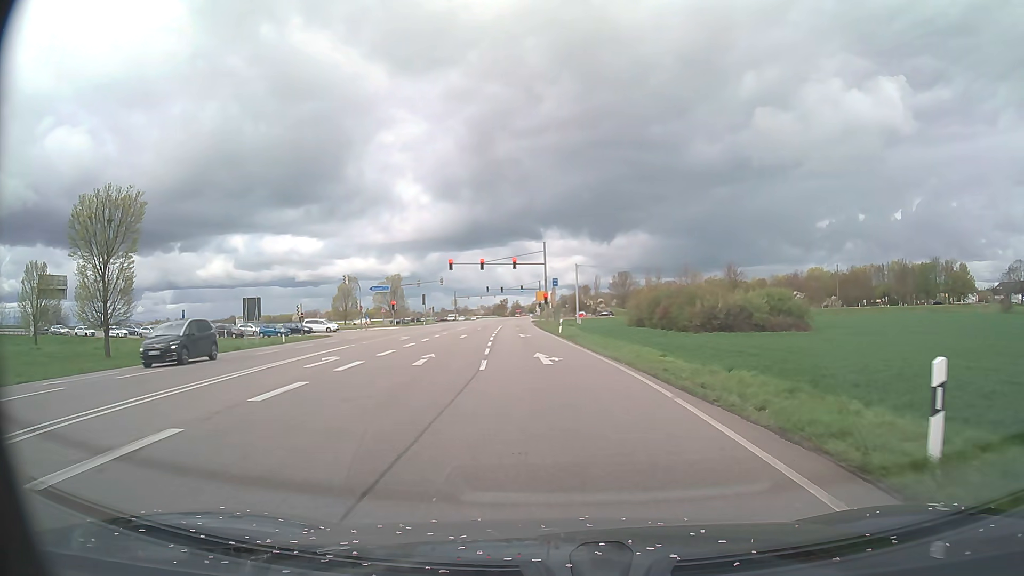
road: primary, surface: asphalt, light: Day
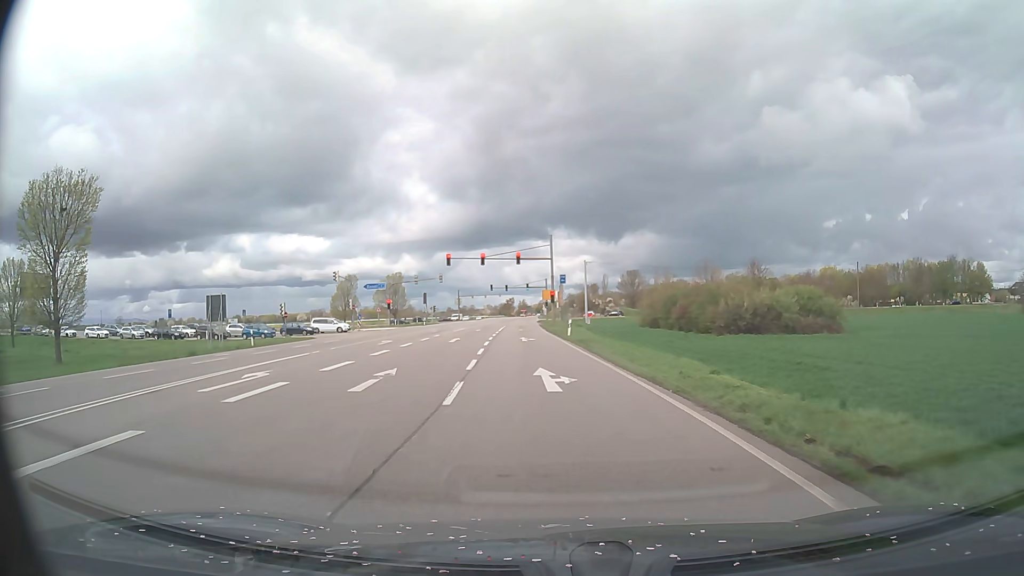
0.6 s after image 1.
(0.0, +6.2) m; -1°
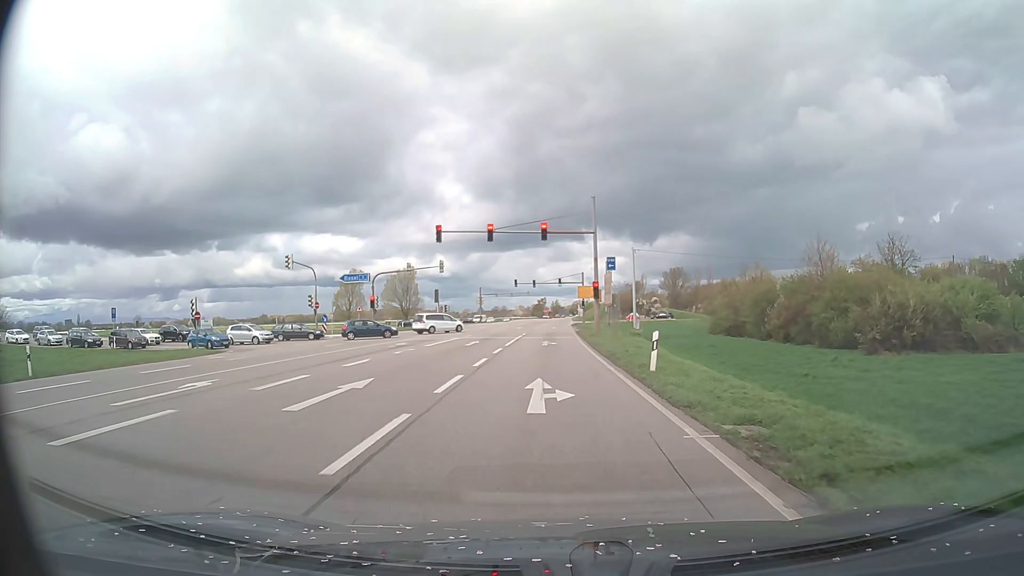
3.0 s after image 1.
(-0.6, +22.3) m; -3°
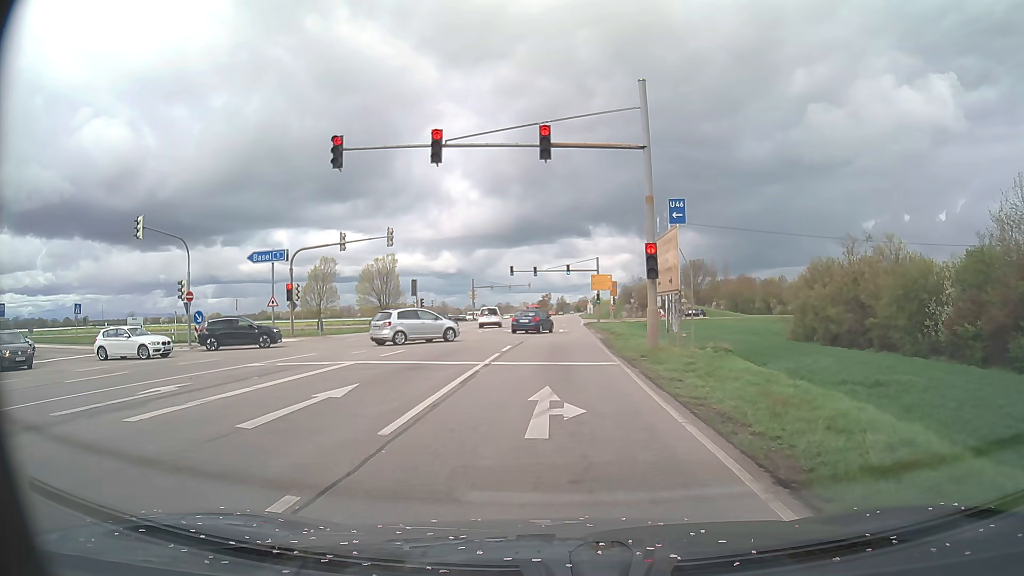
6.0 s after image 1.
(-0.1, +21.9) m; 0°
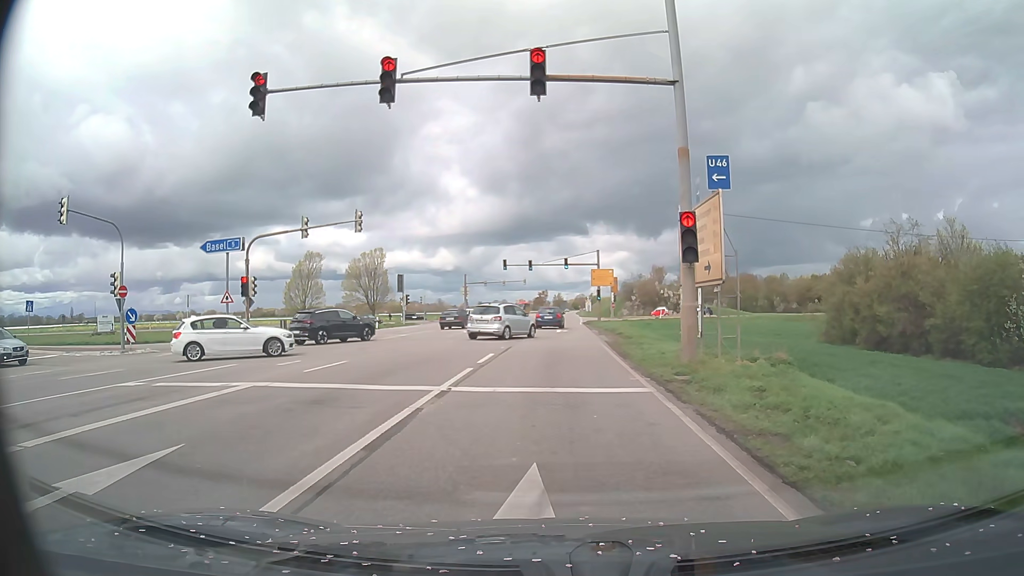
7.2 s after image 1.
(0.0, +6.0) m; 0°
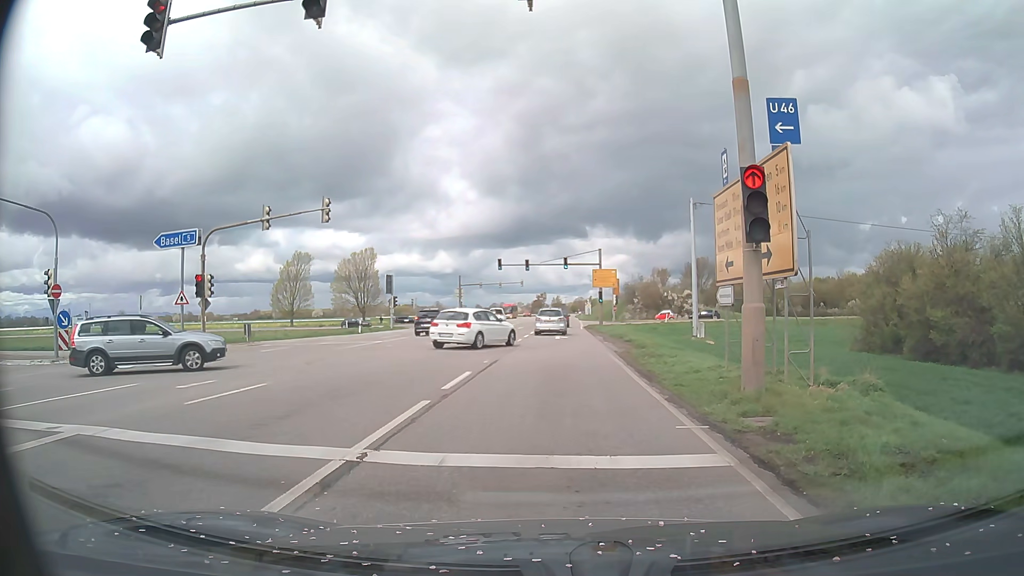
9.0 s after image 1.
(0.0, +4.8) m; +1°
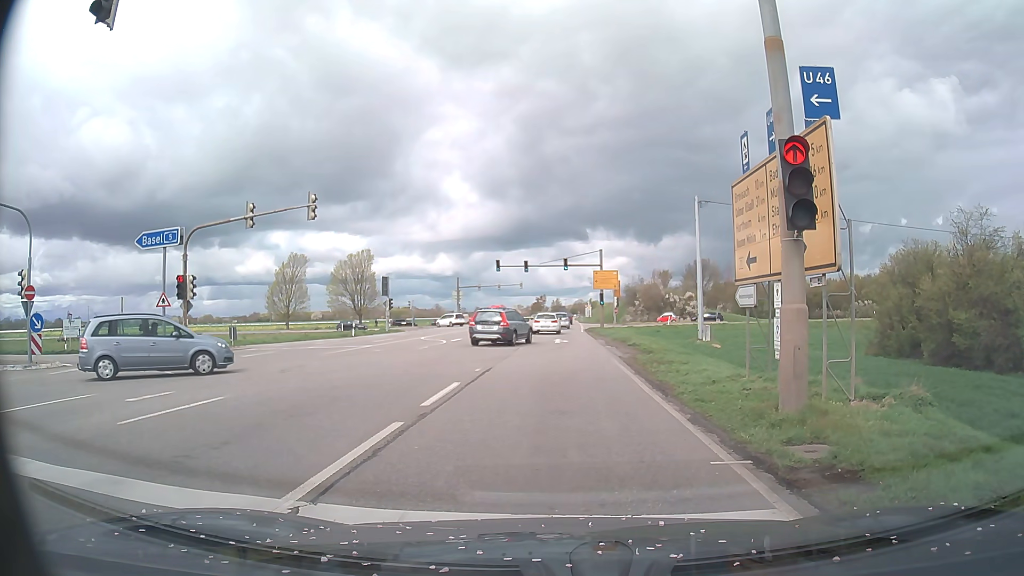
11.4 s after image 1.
(0.0, +1.7) m; -1°
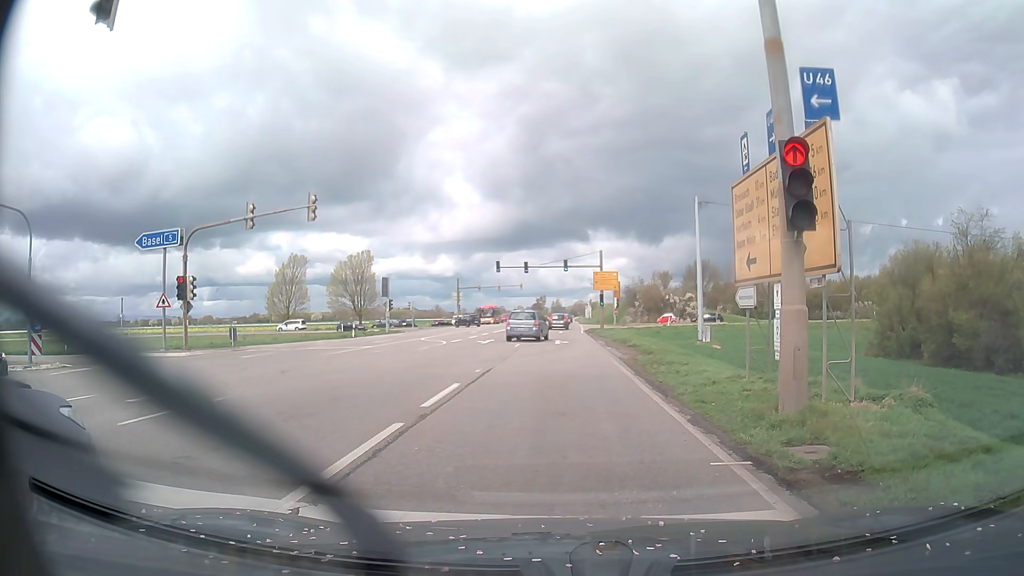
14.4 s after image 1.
(0.0, +0.1) m; 0°
